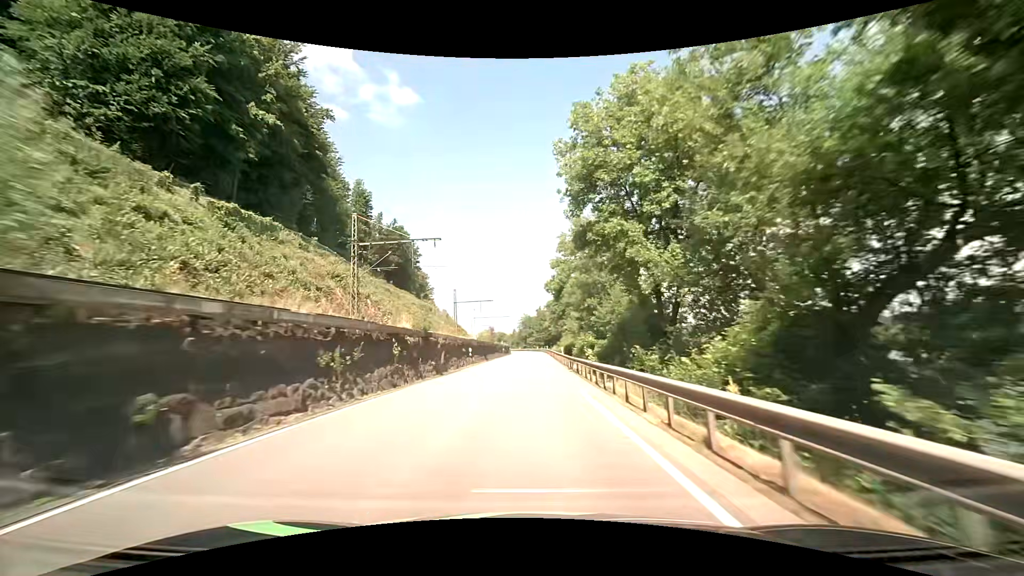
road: primary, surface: asphalt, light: Day
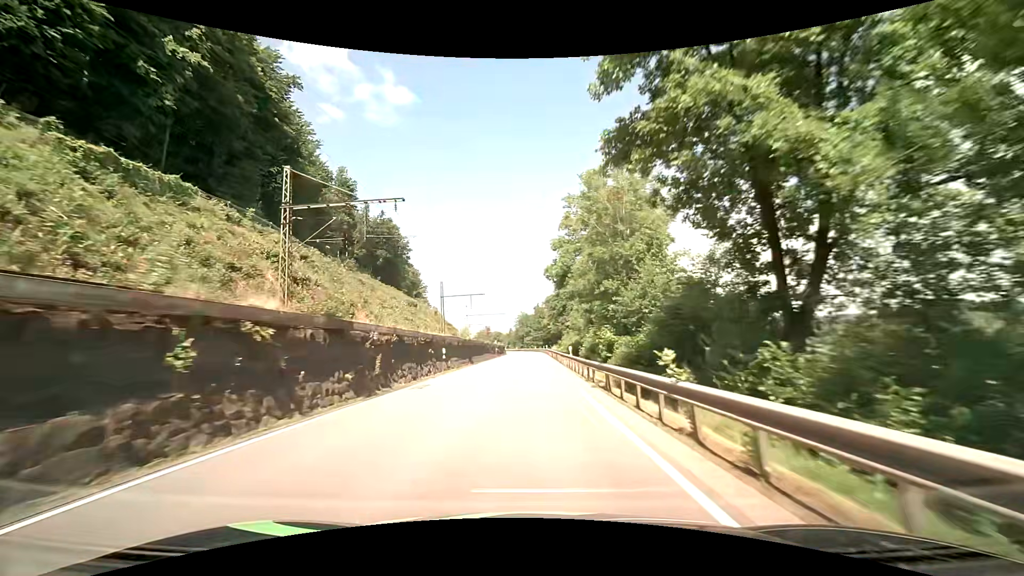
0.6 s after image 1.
(0.0, +11.7) m; 0°
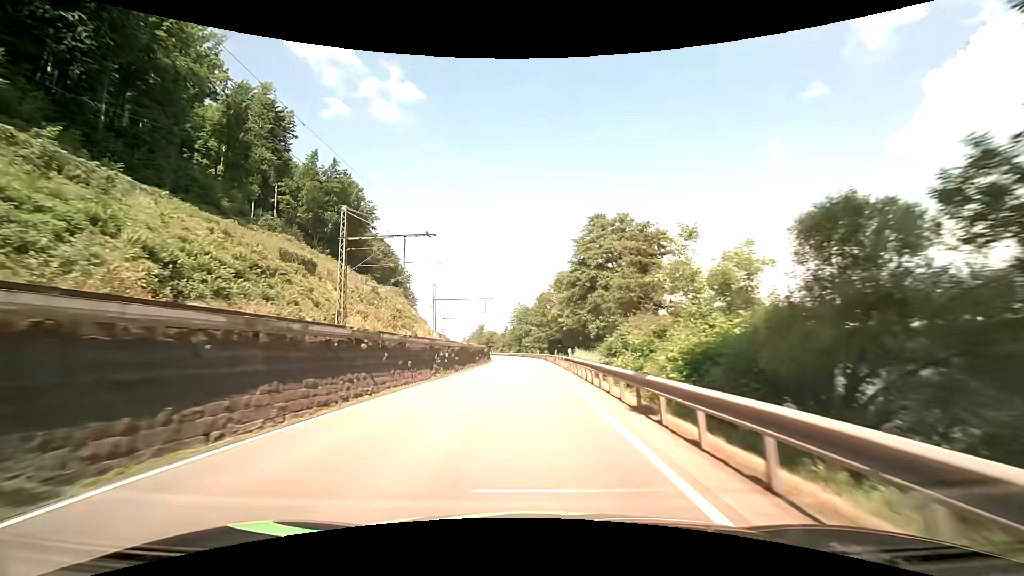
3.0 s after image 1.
(0.0, +46.5) m; 0°
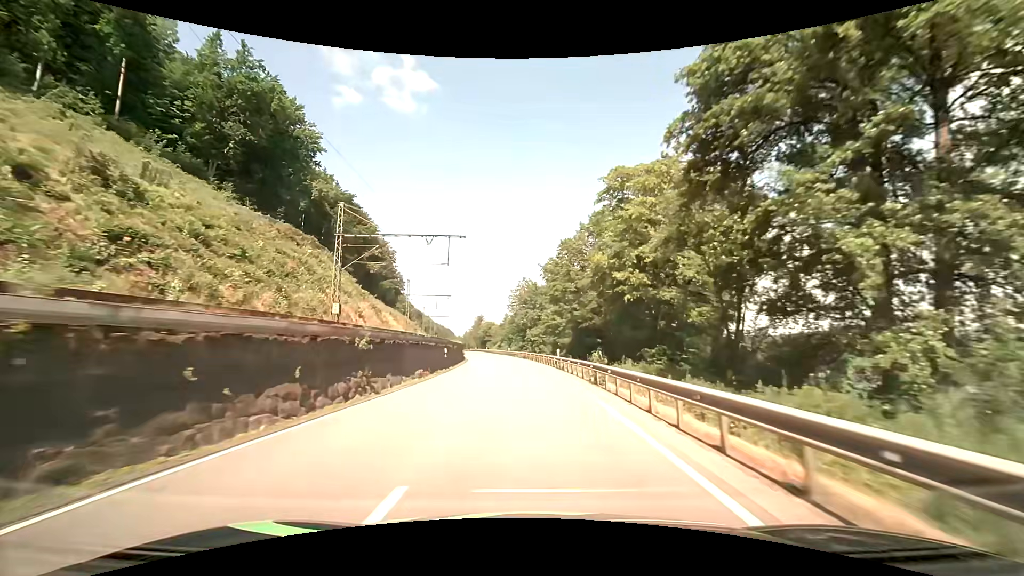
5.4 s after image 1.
(-0.4, +46.4) m; -1°
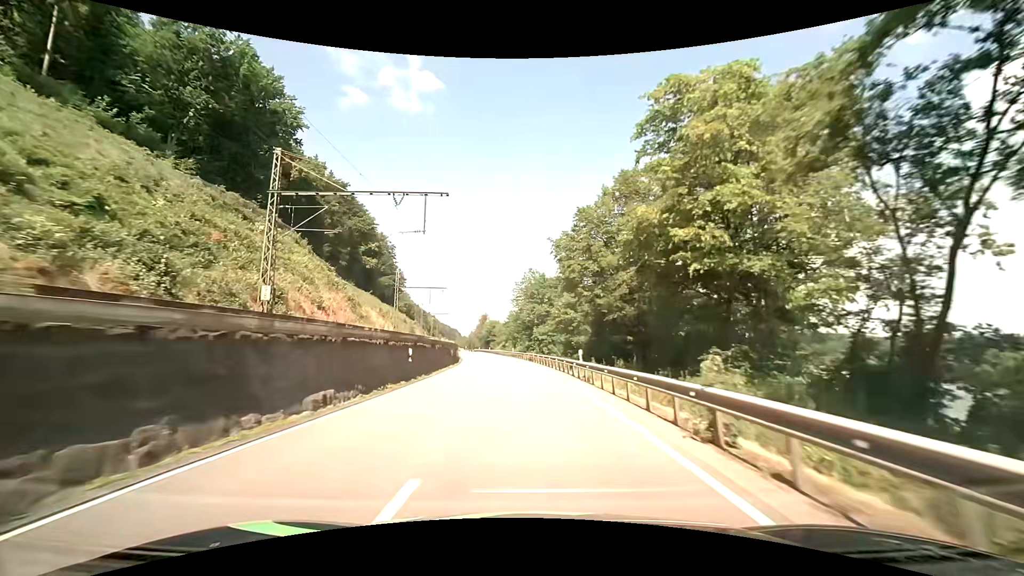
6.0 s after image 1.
(-0.1, +11.6) m; -1°
